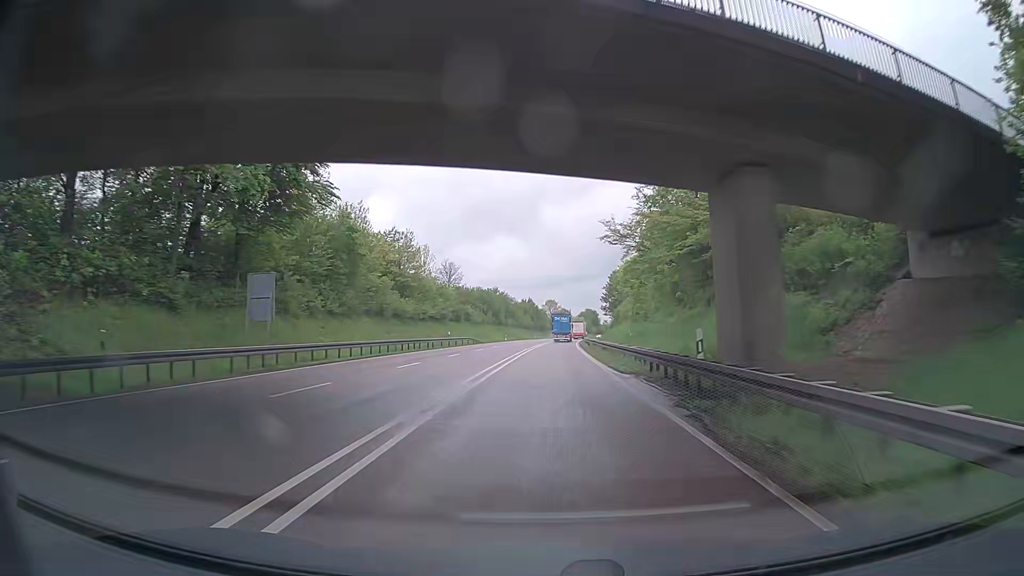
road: primary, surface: asphalt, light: Day
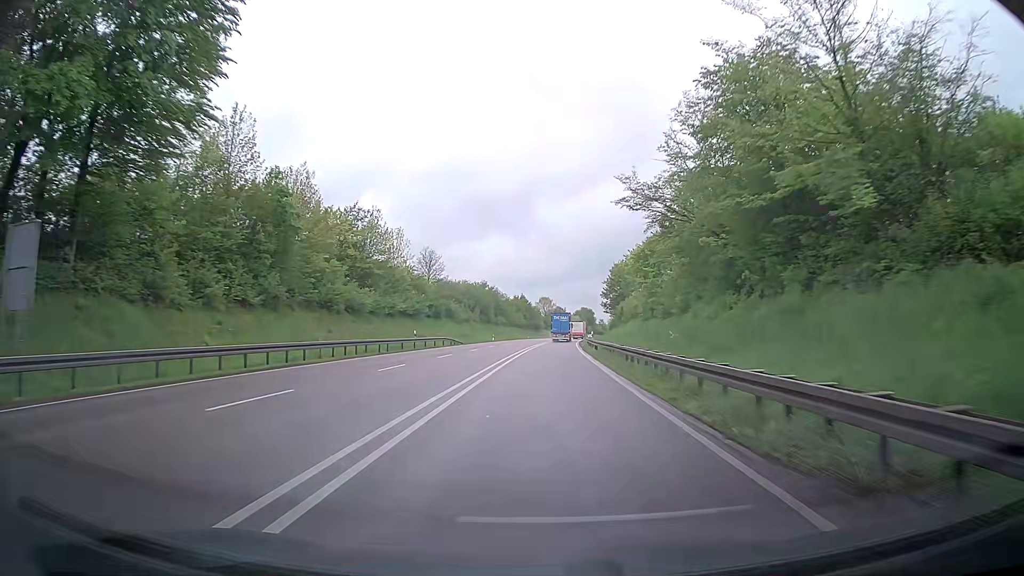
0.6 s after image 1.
(0.0, +14.7) m; 0°
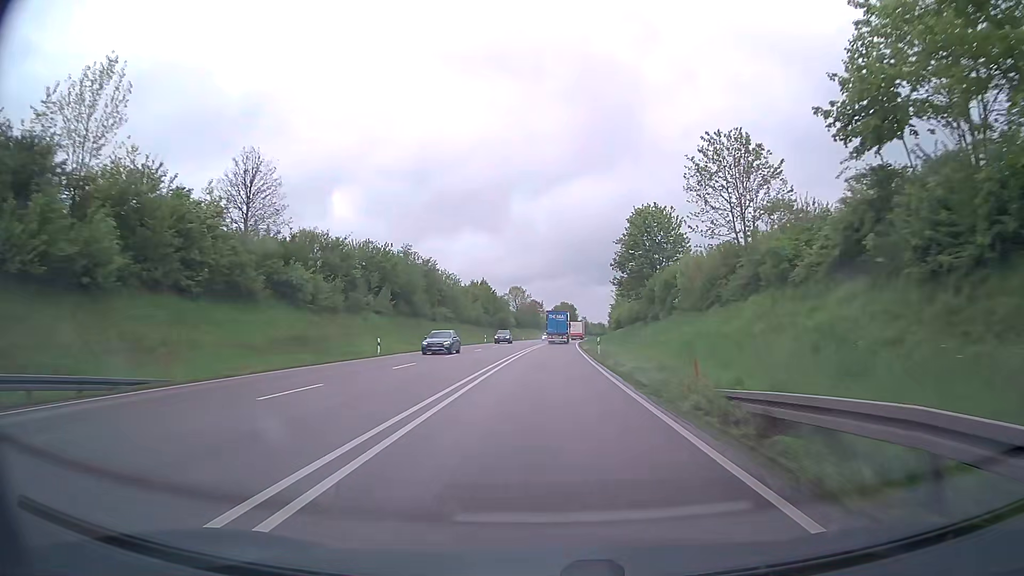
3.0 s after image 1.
(+1.5, +57.4) m; +2°
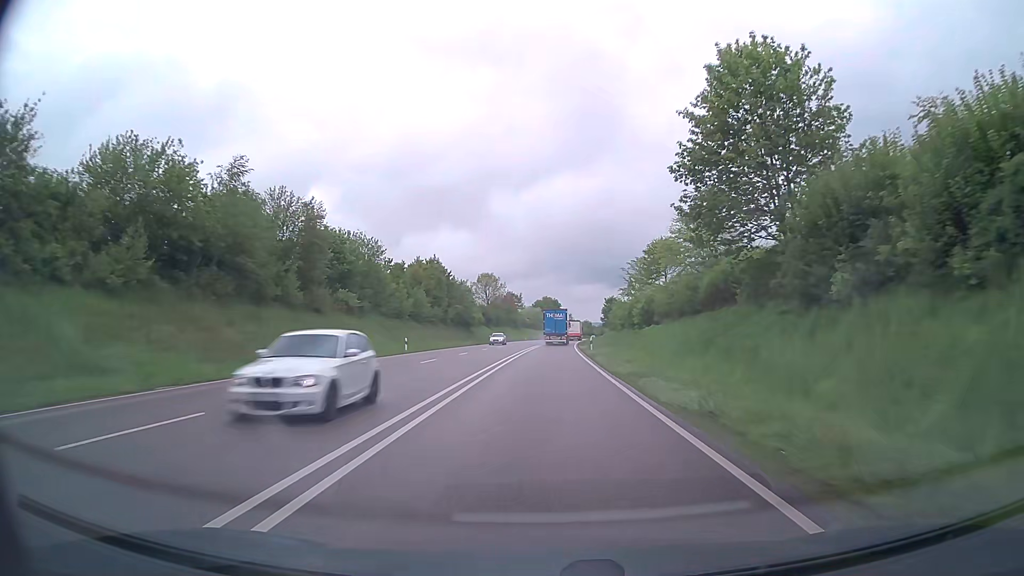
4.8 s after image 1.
(+0.6, +42.3) m; +2°
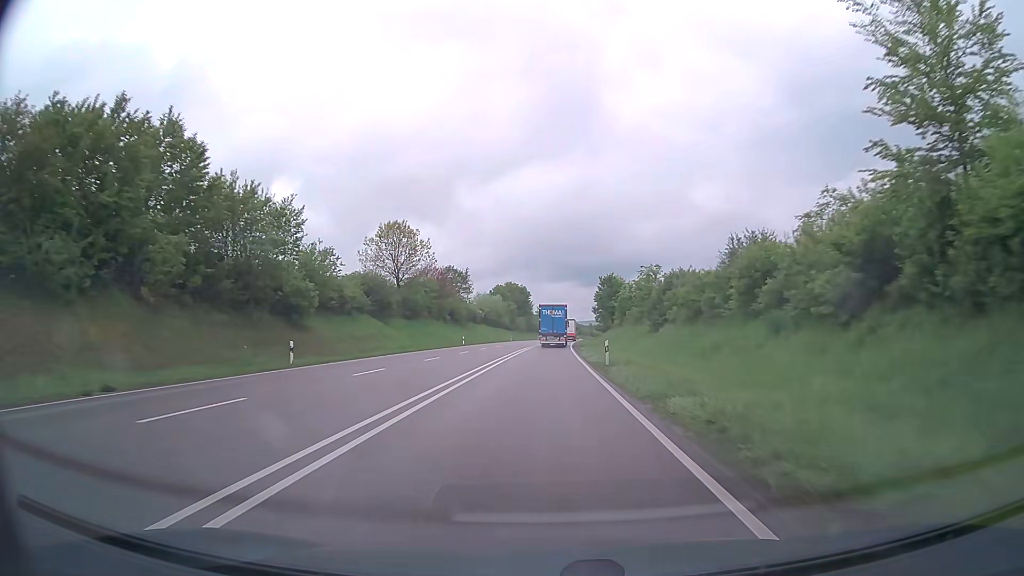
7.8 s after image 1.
(+1.4, +69.3) m; +2°
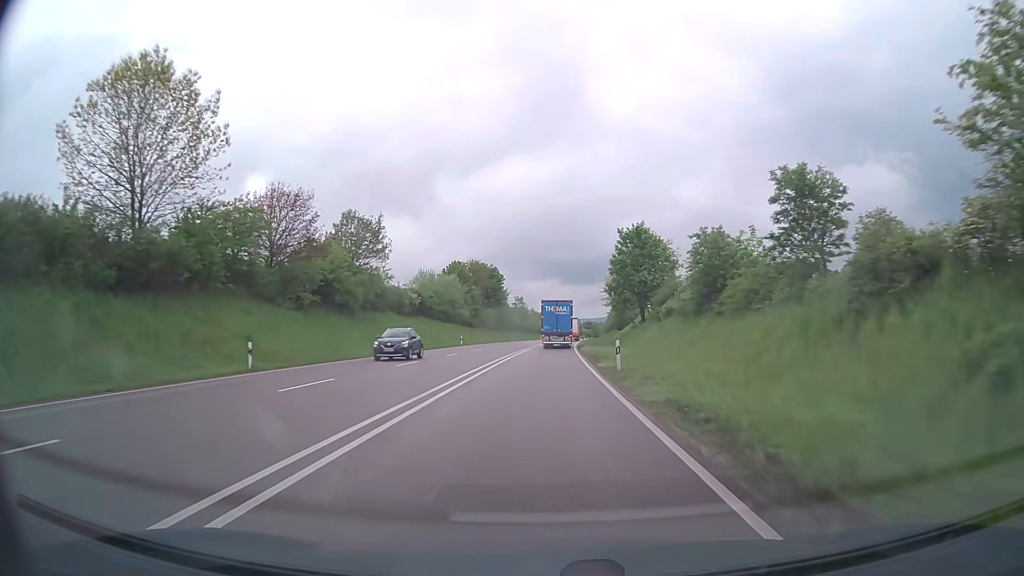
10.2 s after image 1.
(+0.9, +54.1) m; +2°
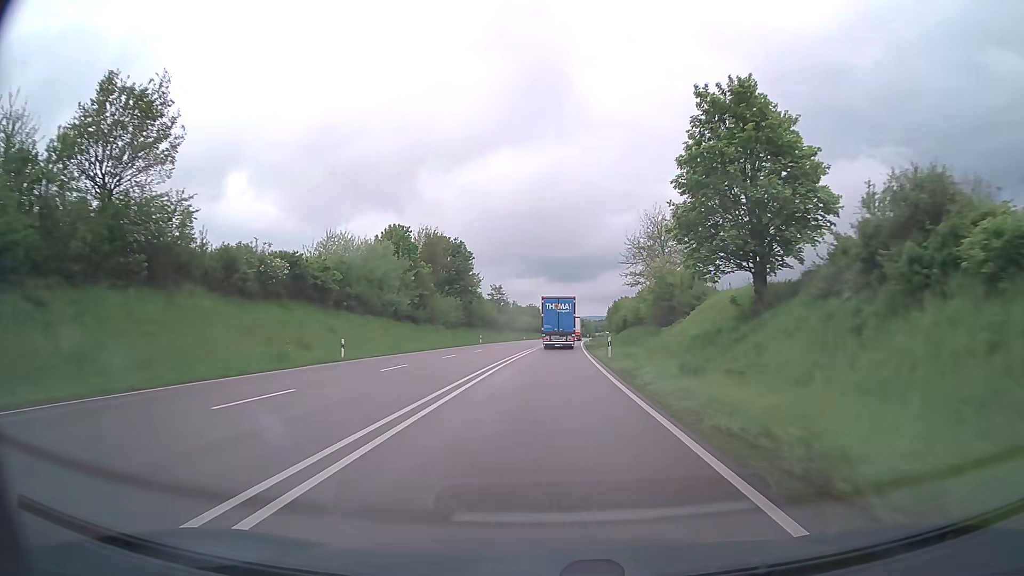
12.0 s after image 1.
(+0.4, +39.7) m; +1°
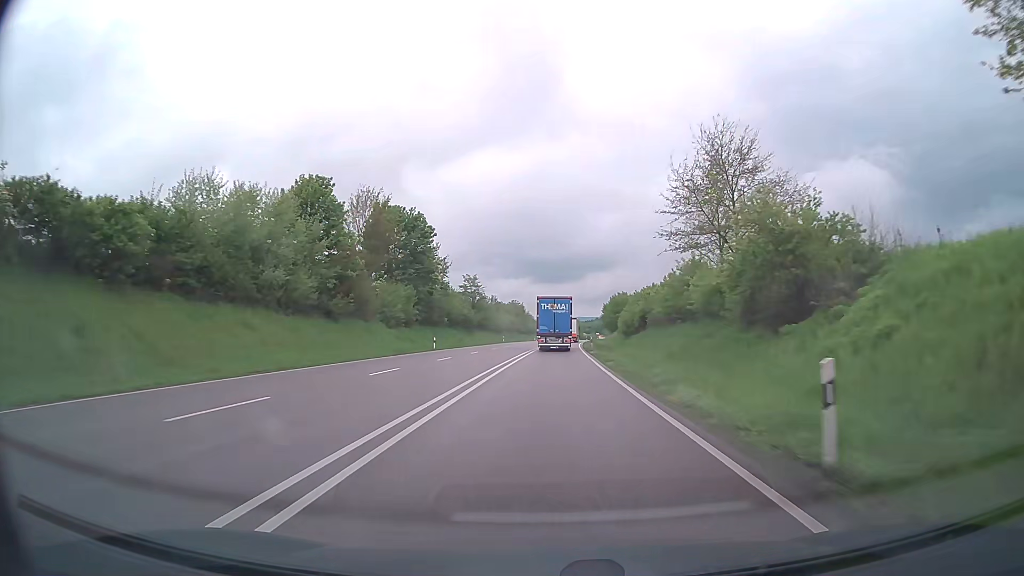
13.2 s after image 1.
(+0.1, +25.8) m; +1°
(0, +10) (0, +20) (0, +30) (+1, +40) (+1, +50) (+2, +60) (+2, +70) (+3, +80) (+3, +90) (+4, +100) m
